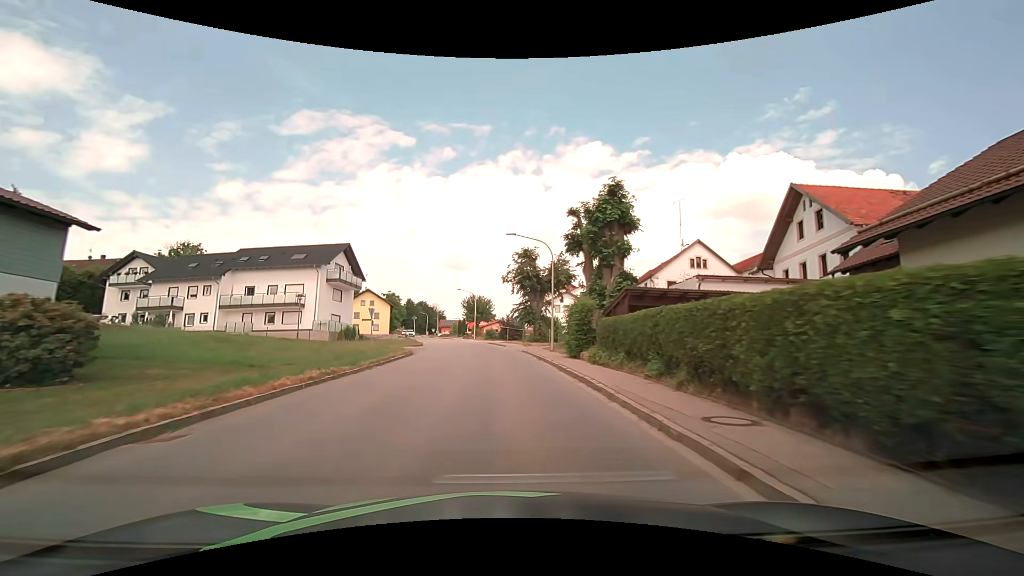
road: tertiary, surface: asphalt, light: Day
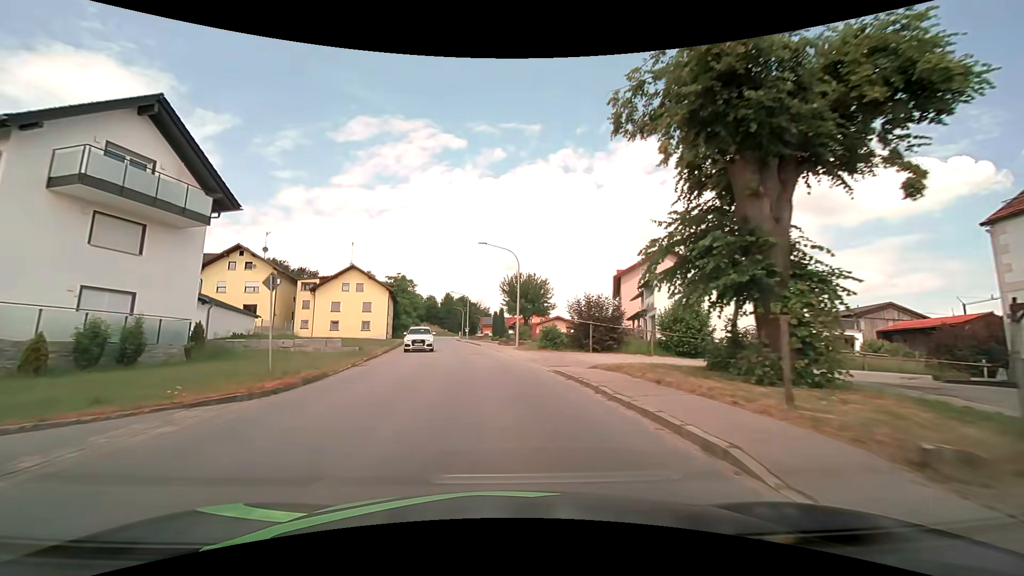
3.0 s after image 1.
(-1.4, +38.5) m; -6°
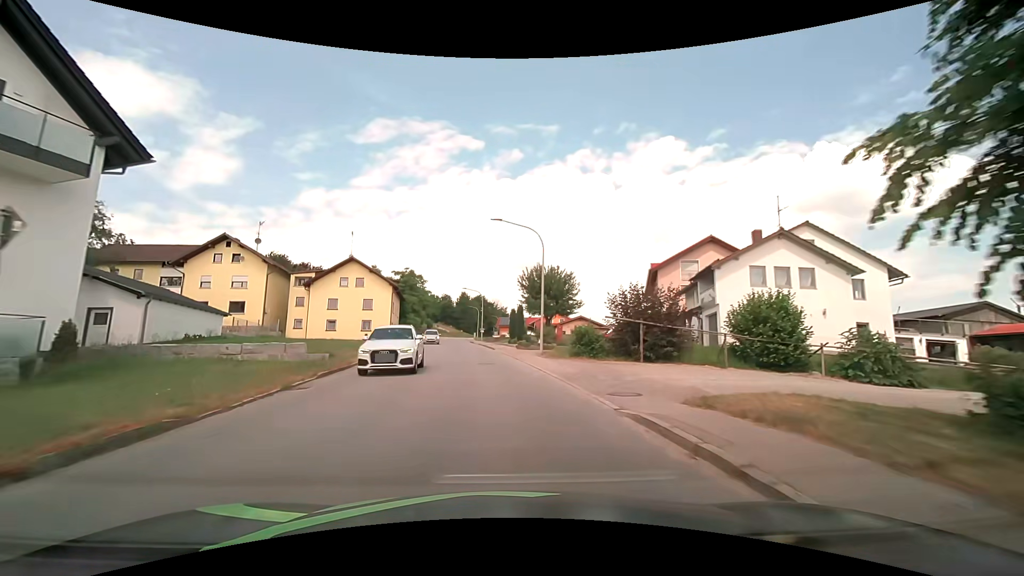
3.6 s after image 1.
(-0.1, +7.8) m; -2°
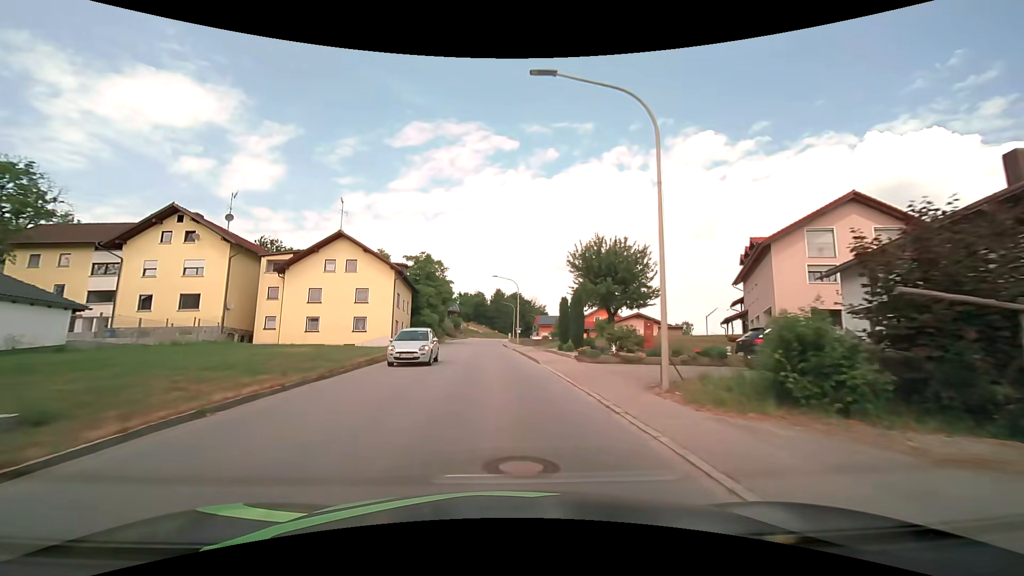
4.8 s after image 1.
(-0.5, +15.7) m; -4°
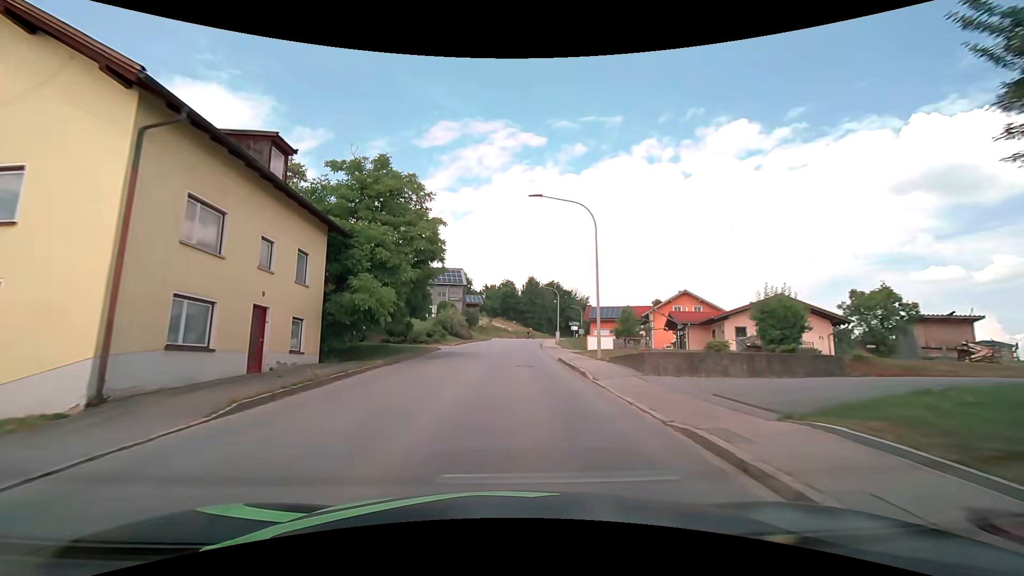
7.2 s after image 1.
(-1.3, +31.6) m; -4°
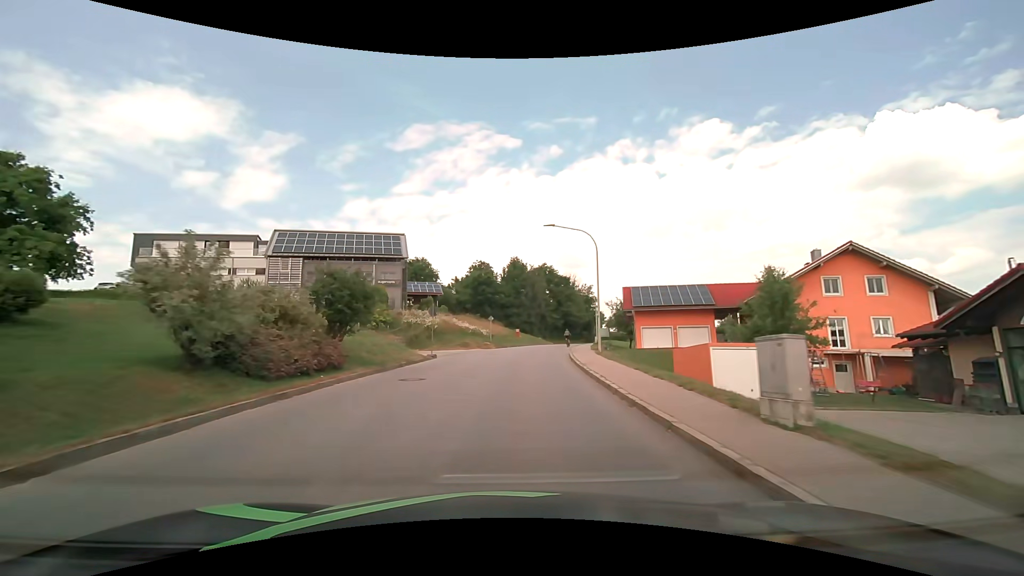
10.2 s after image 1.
(+0.7, +39.7) m; +2°
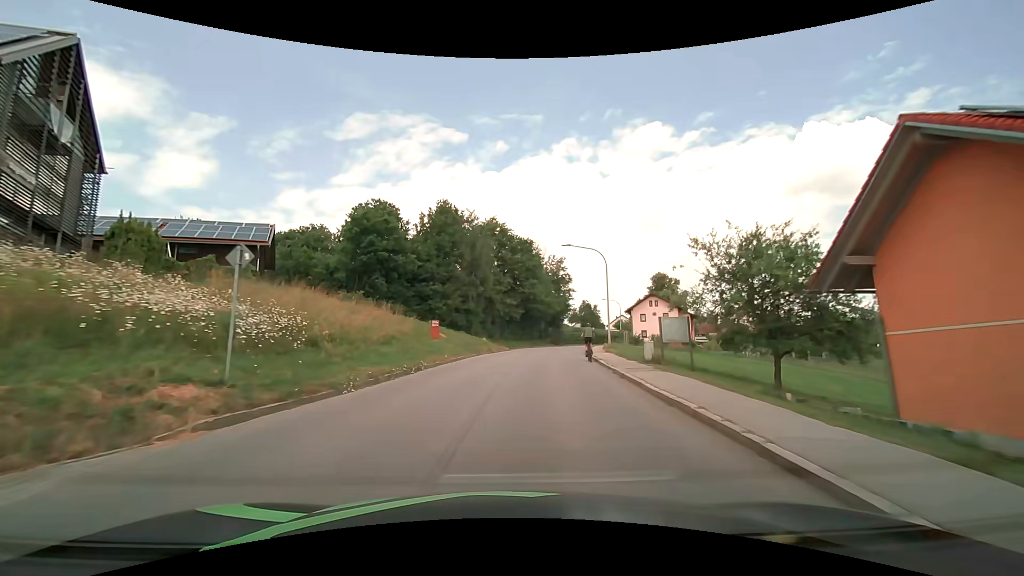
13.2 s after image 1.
(+2.2, +39.5) m; +7°
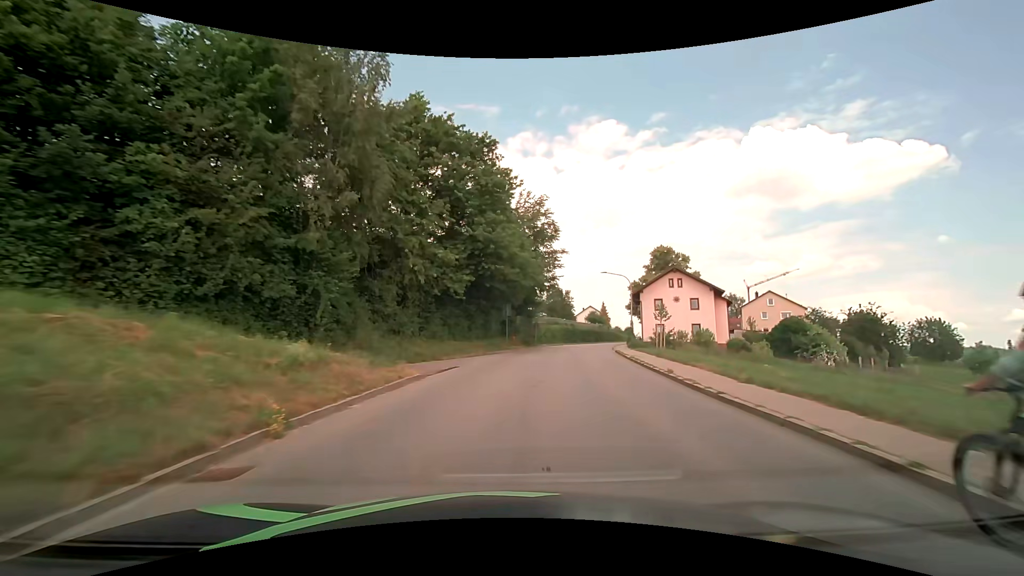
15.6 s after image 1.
(+1.0, +31.8) m; +5°
(0, +10) (+1, +20) (+3, +30) (+5, +40) (+8, +49) (+11, +59) (+14, +68) (+17, +78) (+21, +87) (+24, +96) m
